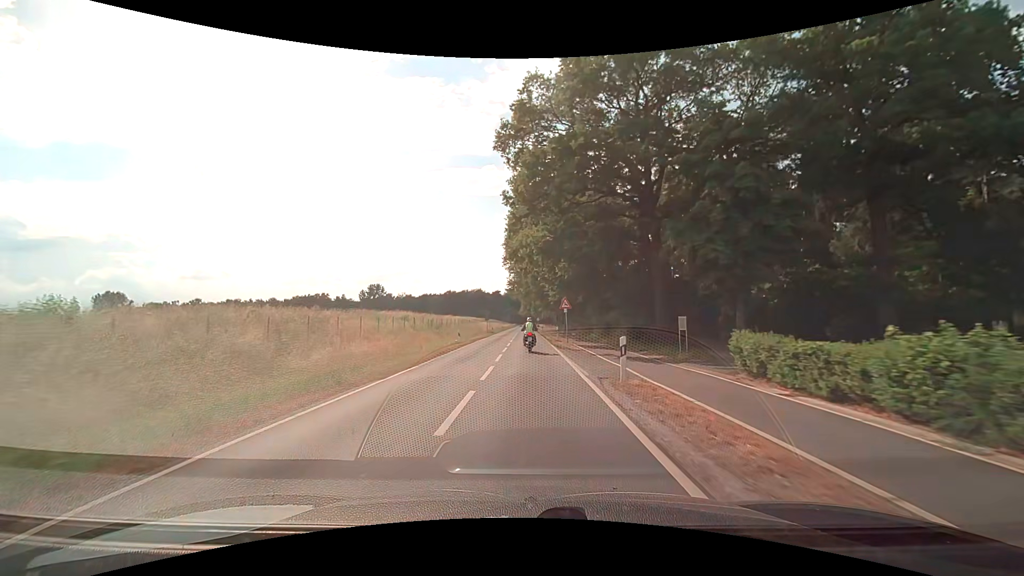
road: secondary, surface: asphalt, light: Day
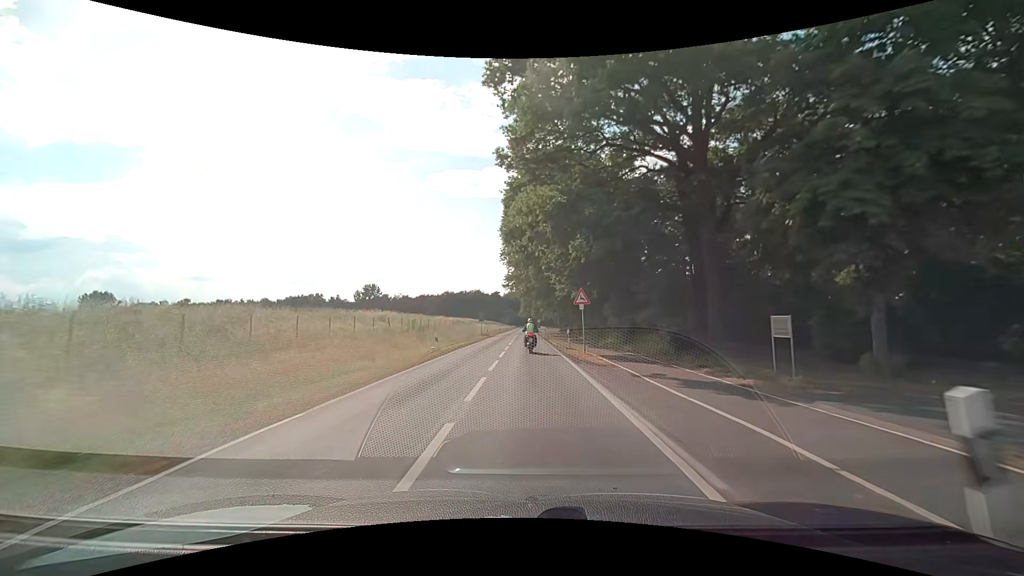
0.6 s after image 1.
(0.0, +9.3) m; 0°
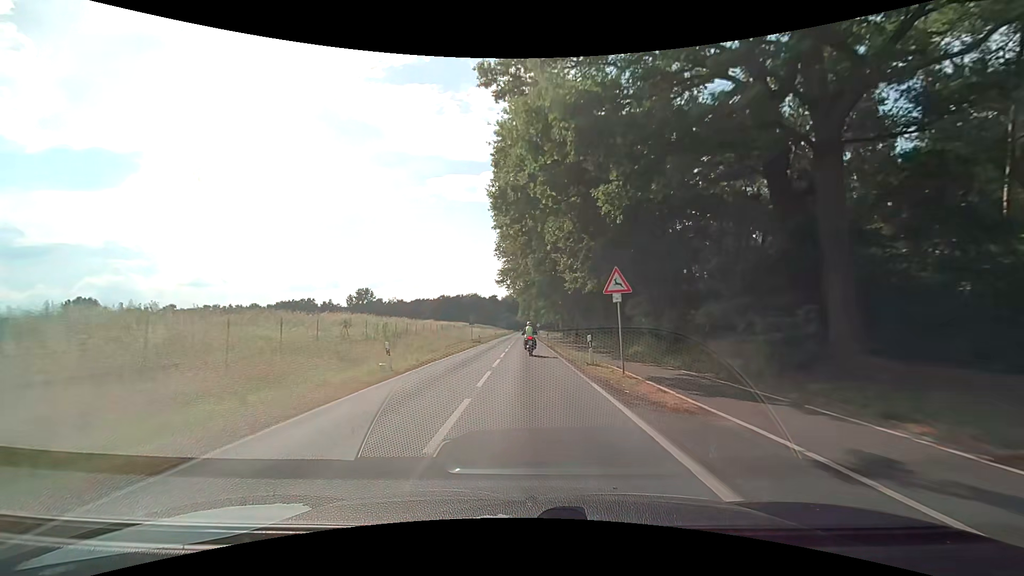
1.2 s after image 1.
(0.0, +9.5) m; 0°
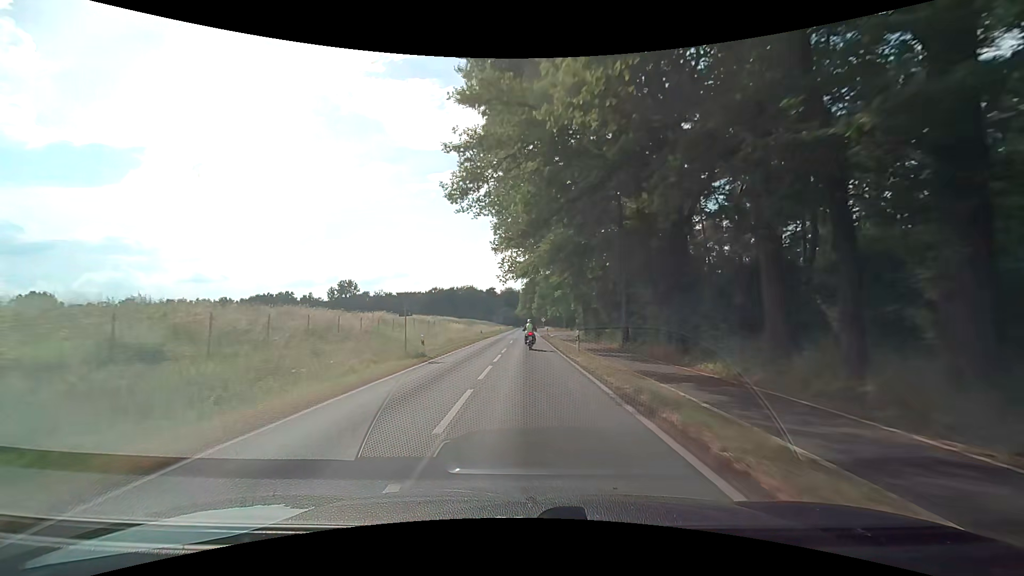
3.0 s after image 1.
(0.0, +29.3) m; +1°
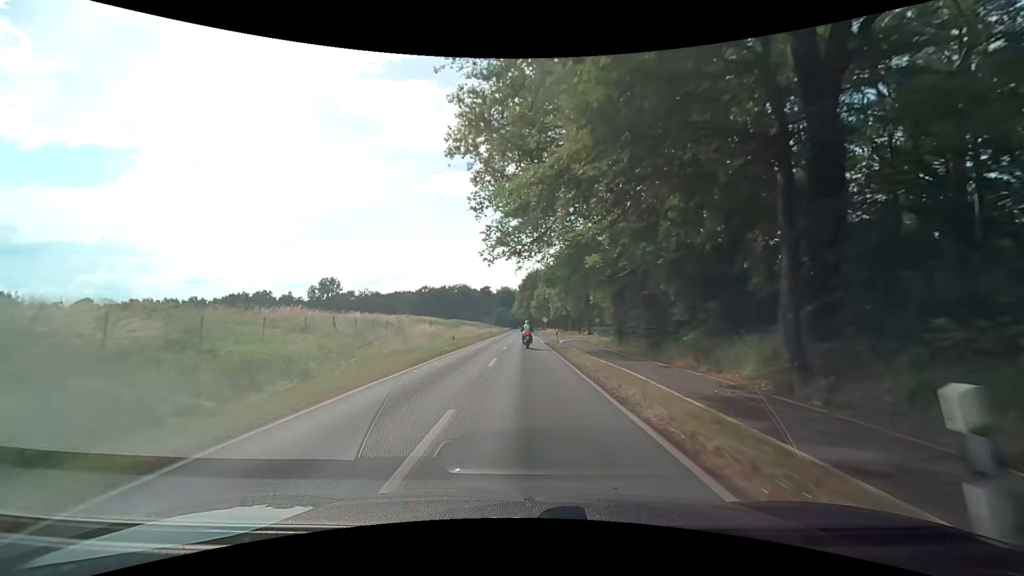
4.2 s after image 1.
(-0.3, +20.3) m; 0°
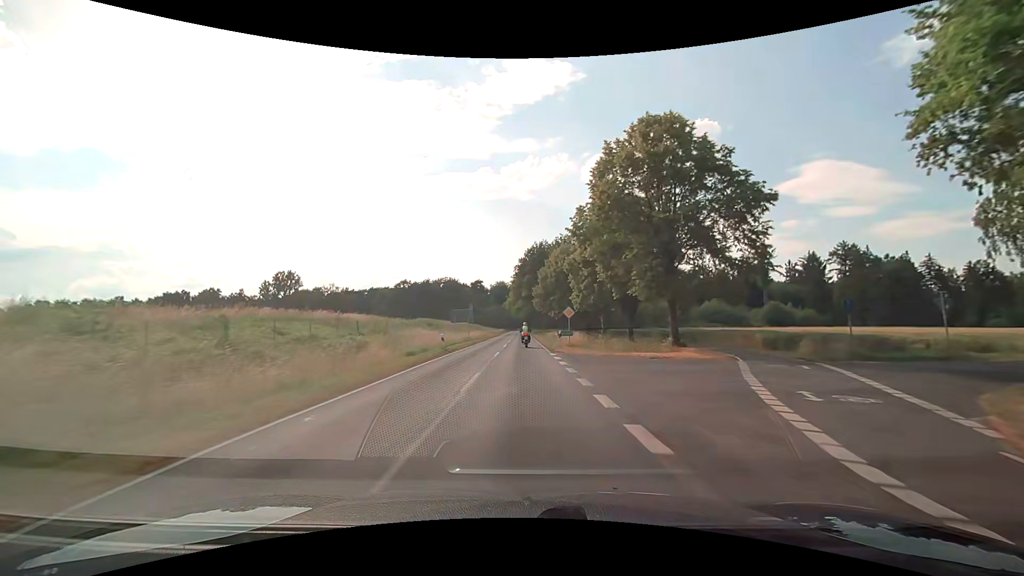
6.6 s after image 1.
(+0.1, +42.1) m; +1°
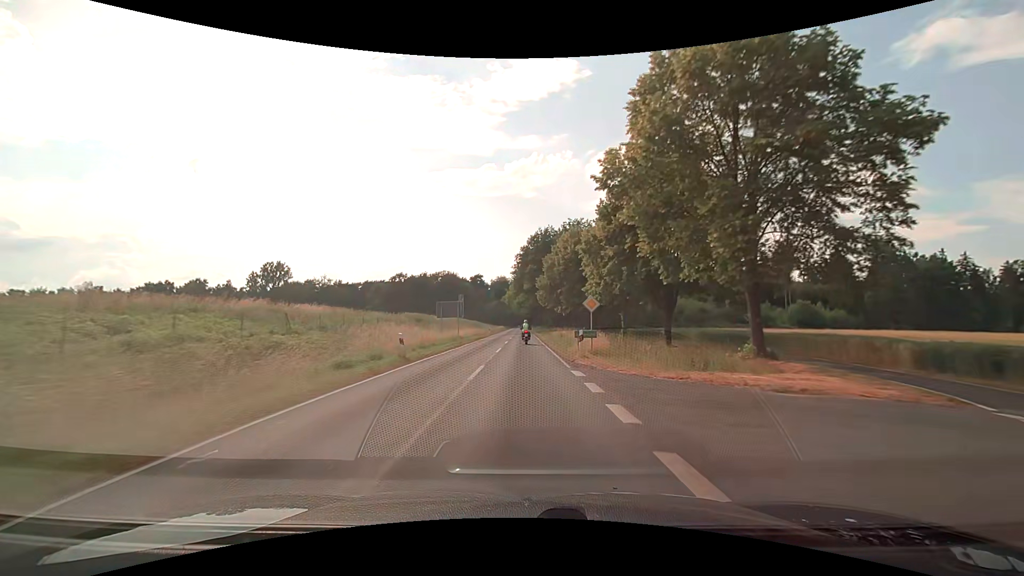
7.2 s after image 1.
(0.0, +10.8) m; 0°
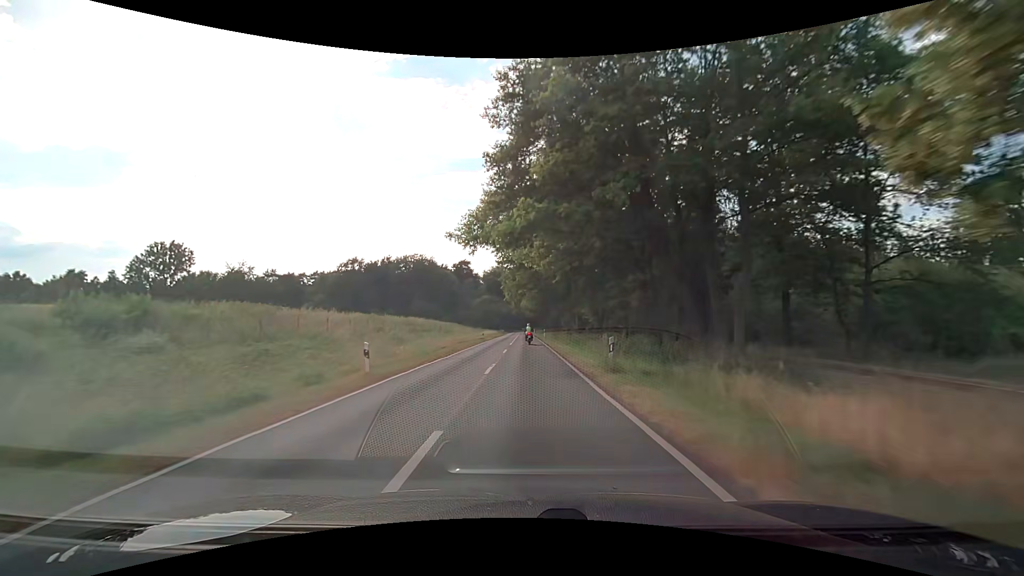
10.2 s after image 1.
(-0.4, +57.8) m; -1°
(0, +10) (0, +20) (0, +30) (0, +40) (+1, +50) (+1, +60) (+1, +70) (+1, +80) (+1, +90) (+1, +100) m
